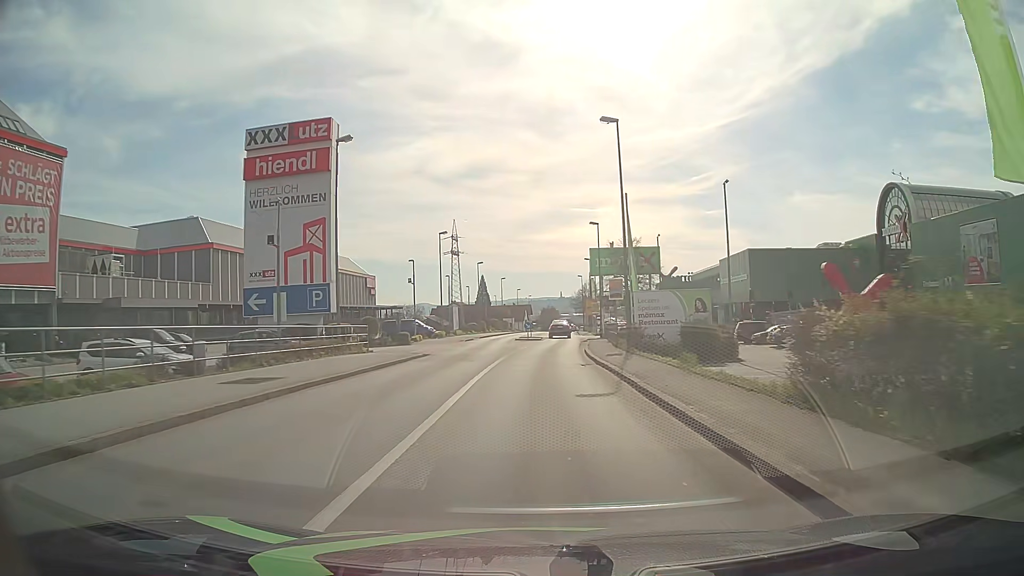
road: tertiary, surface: asphalt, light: Day
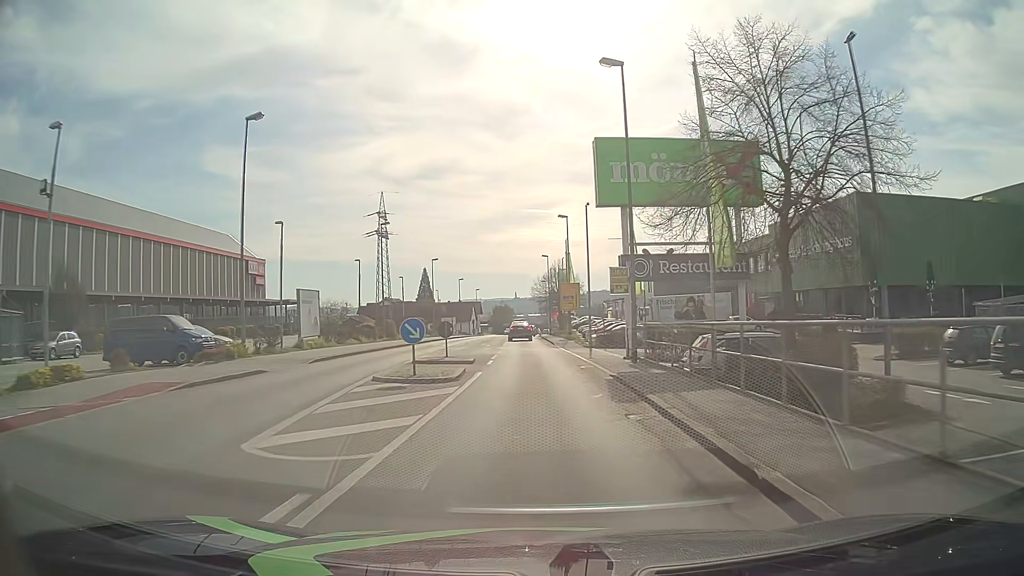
(+1.1, +38.0) m; +4°
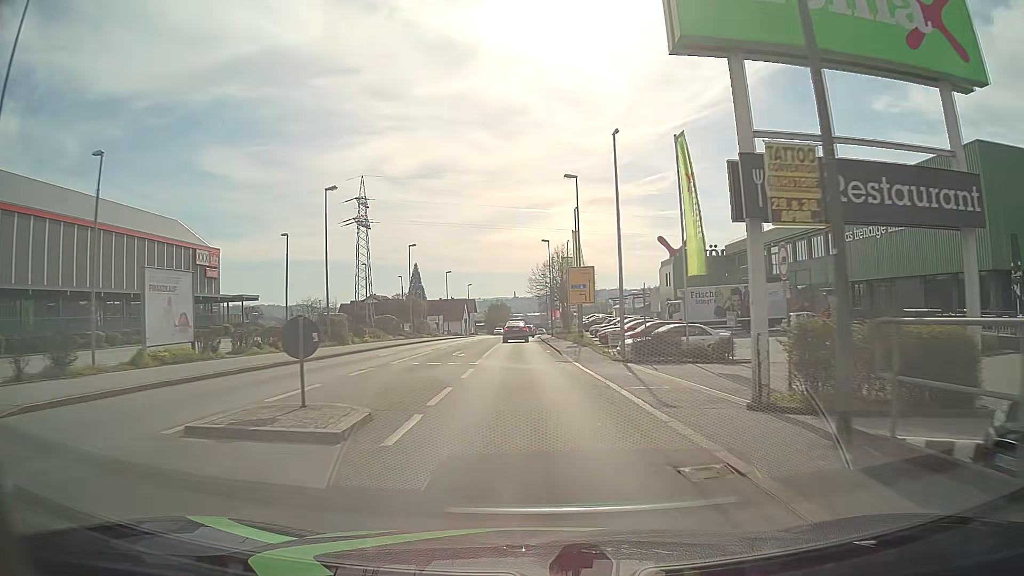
(+0.1, +15.2) m; 0°
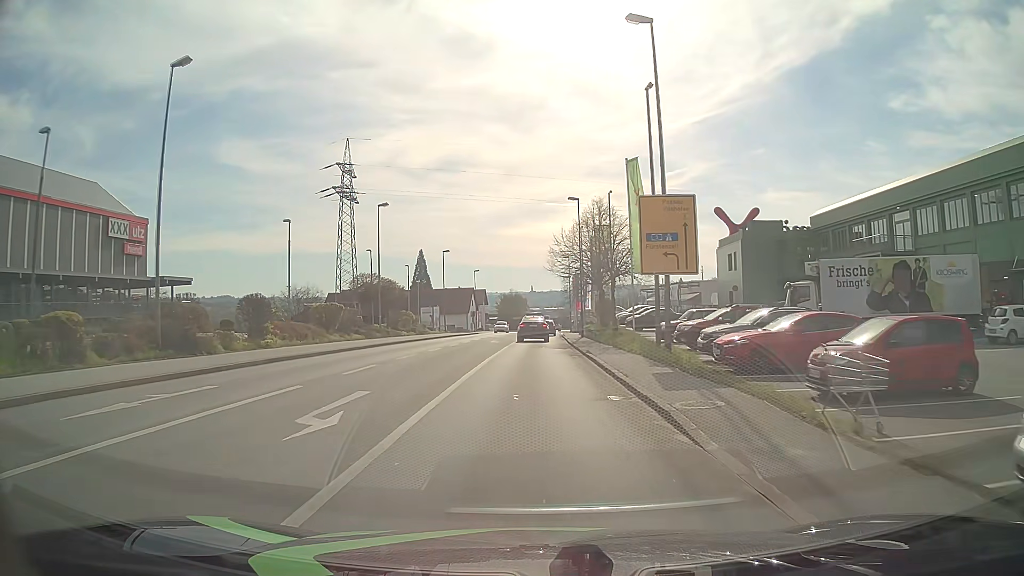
(-0.2, +21.7) m; -1°
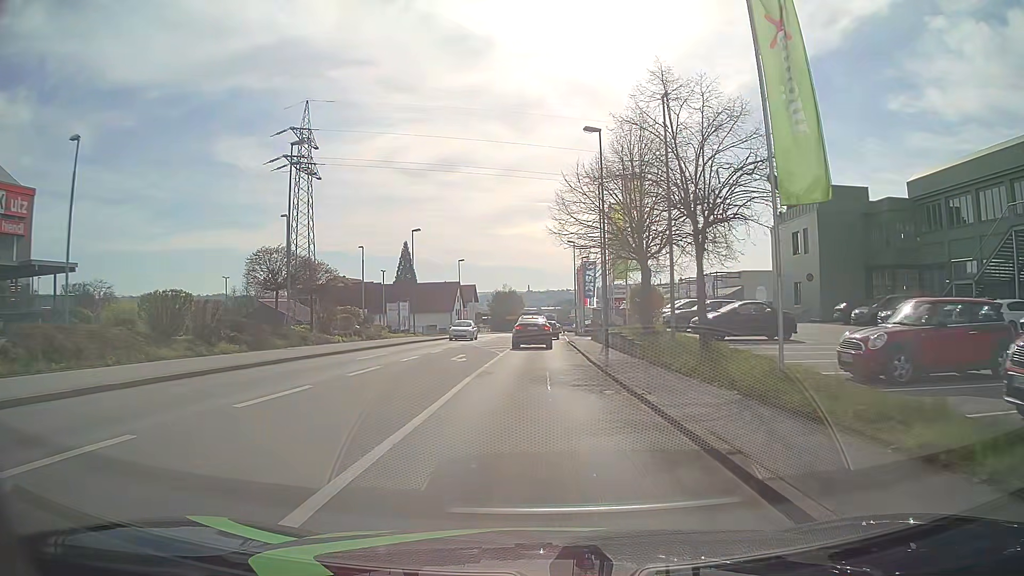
(-0.1, +18.1) m; 0°
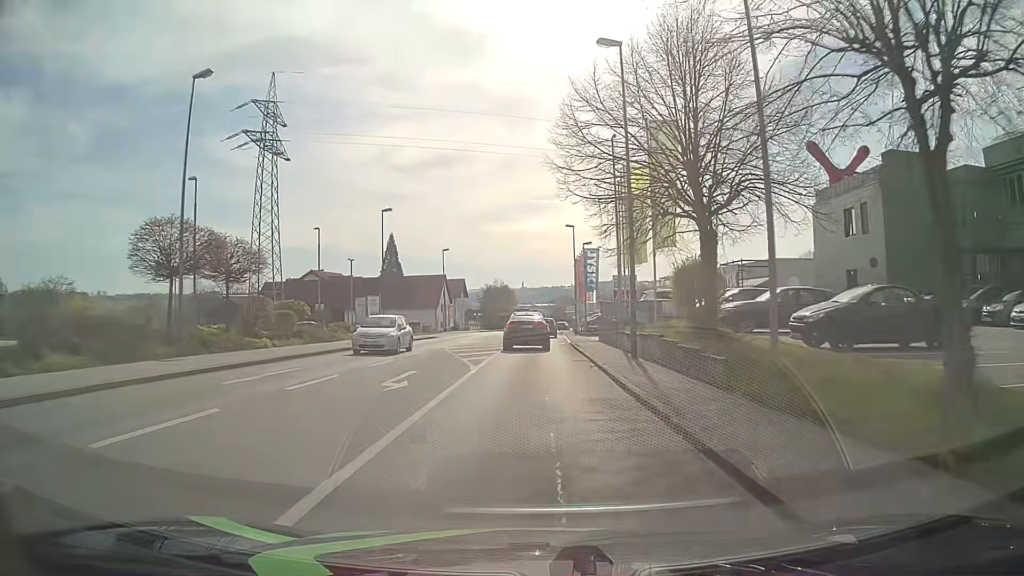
(+0.1, +9.9) m; +1°
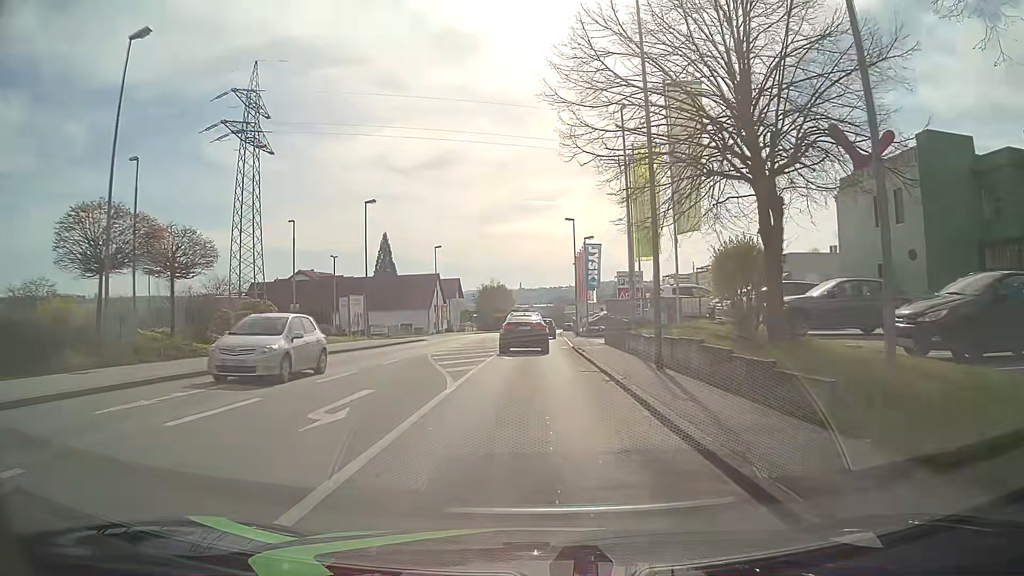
(0.0, +4.4) m; 0°
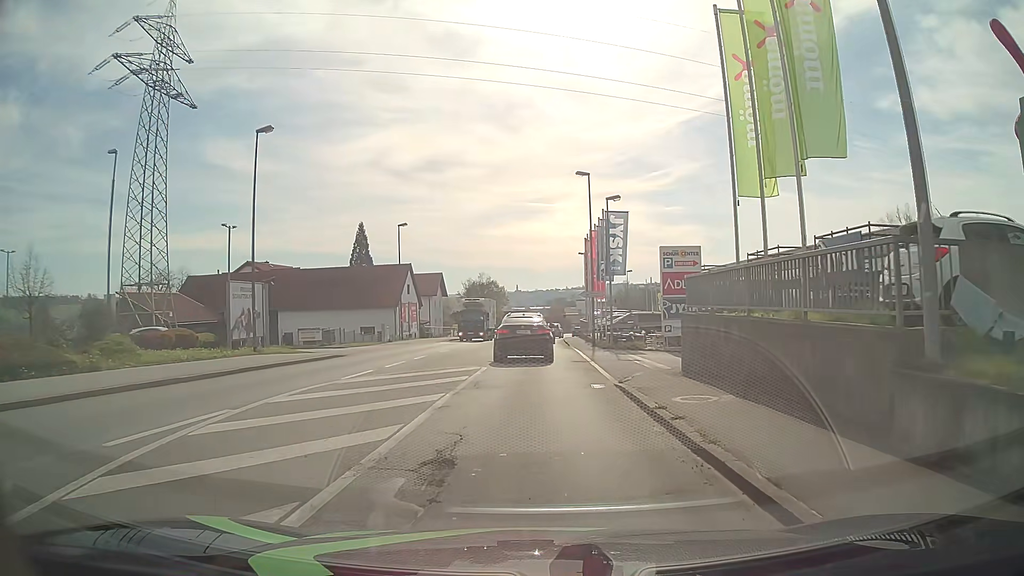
(+0.1, +19.1) m; +1°
(0, +10) (0, +20) (0, +30) (0, +40) (0, +50) (0, +60) (+1, +70) (+2, +80) (+4, +90) (+7, +99) m
